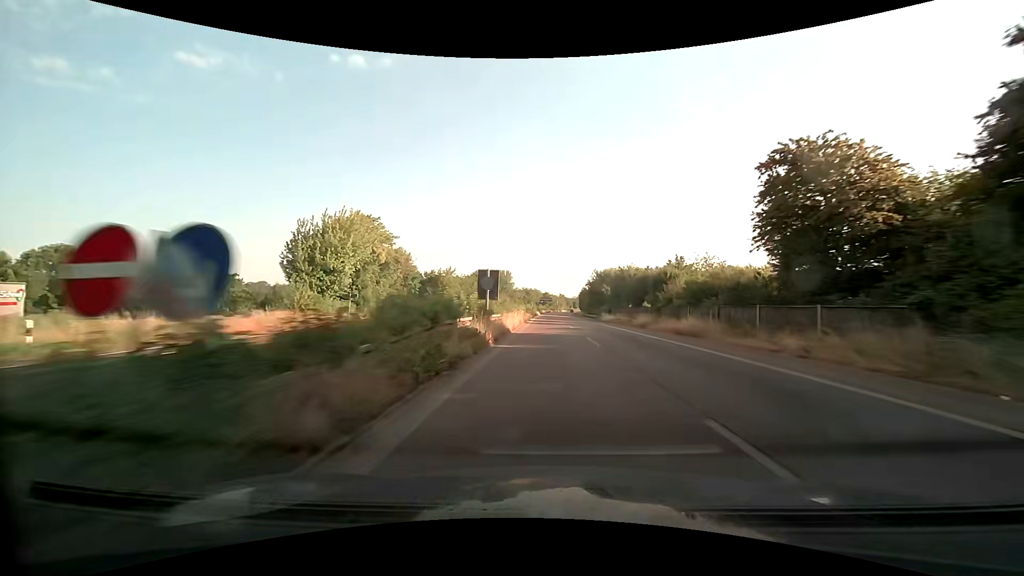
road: trunk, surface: asphalt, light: Day
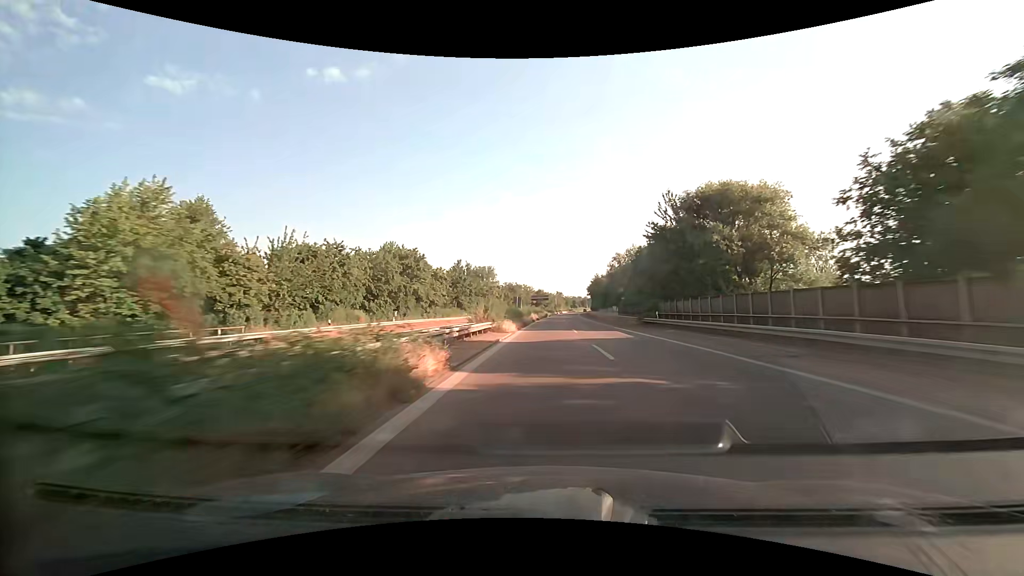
(+0.3, +77.8) m; 0°
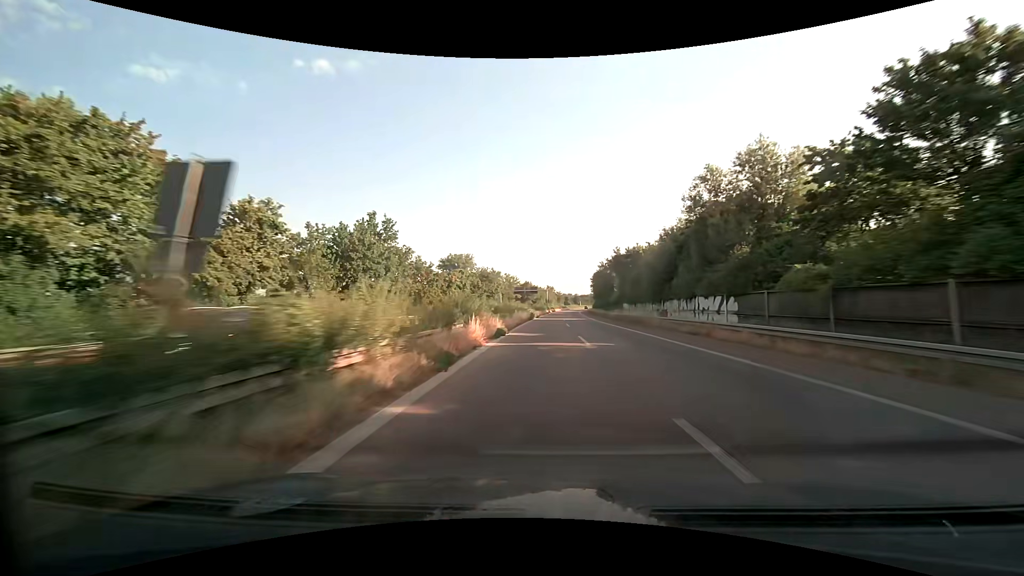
(+0.4, +49.4) m; +1°
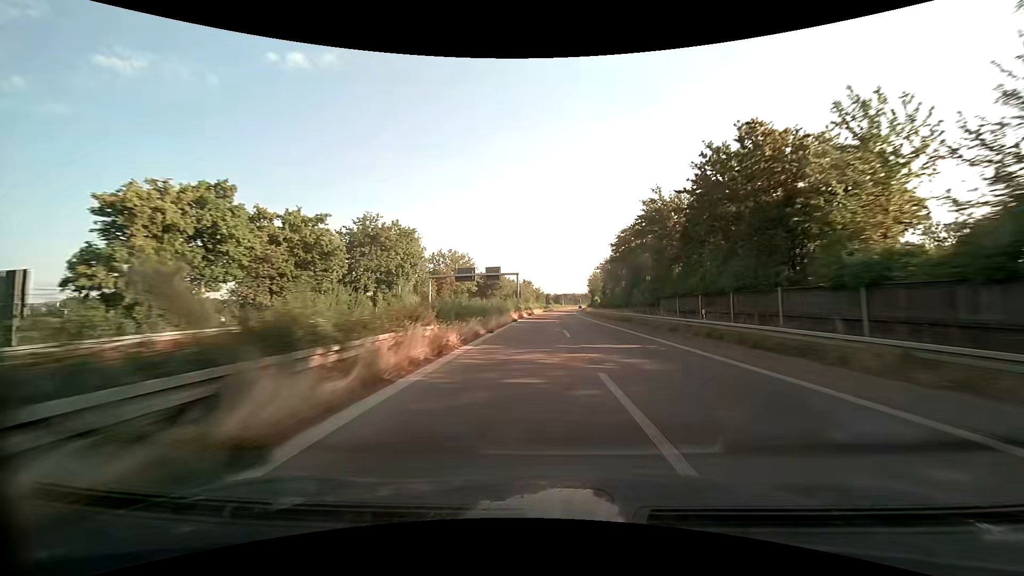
(+1.2, +68.5) m; +2°
(0, +10) (0, +20) (+1, +30) (+1, +40) (+2, +50) (+2, +60) (+3, +70) (+3, +80) (+4, +90) (+4, +100) m
